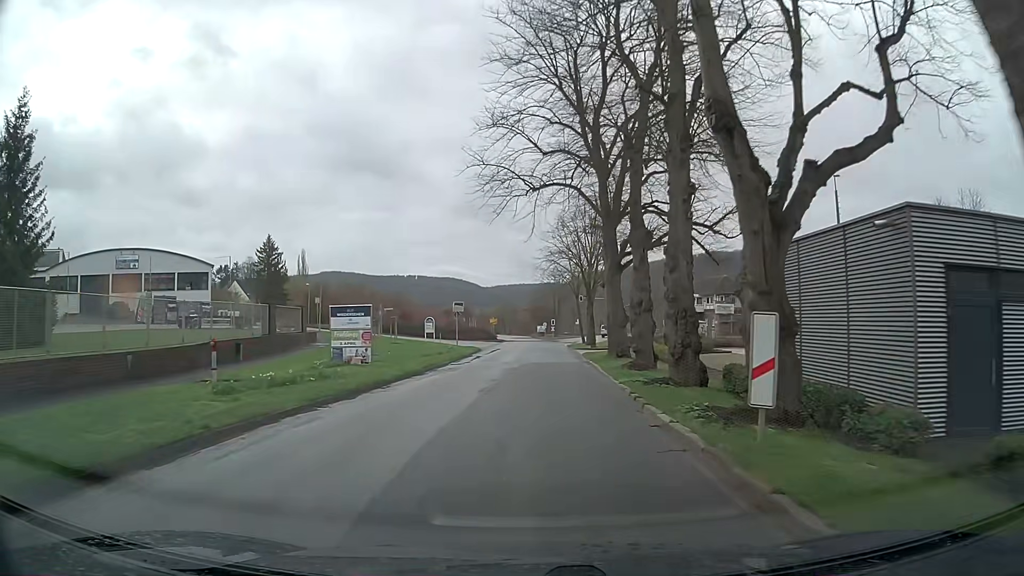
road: tertiary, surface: asphalt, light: Day
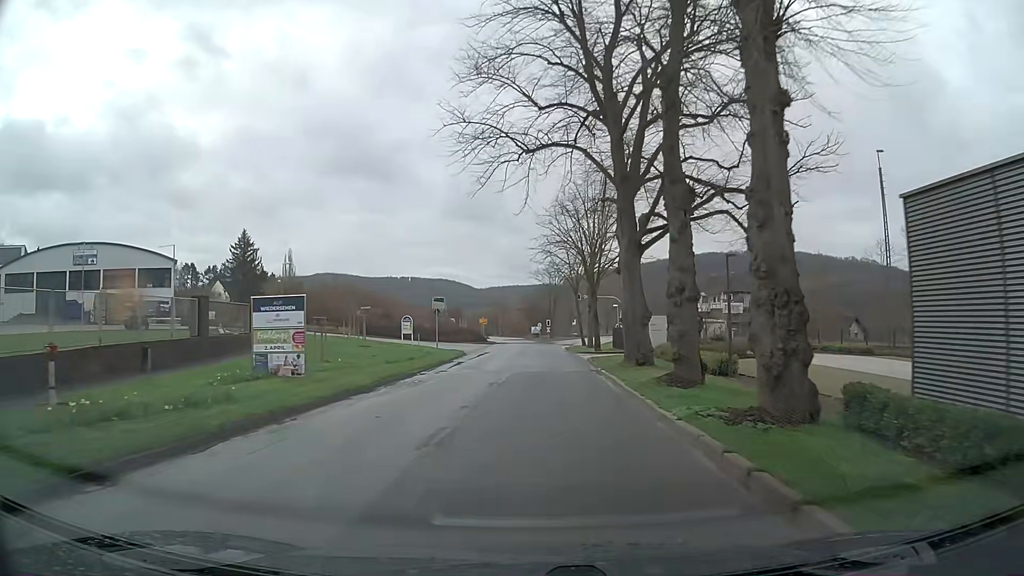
(+0.1, +7.6) m; 0°
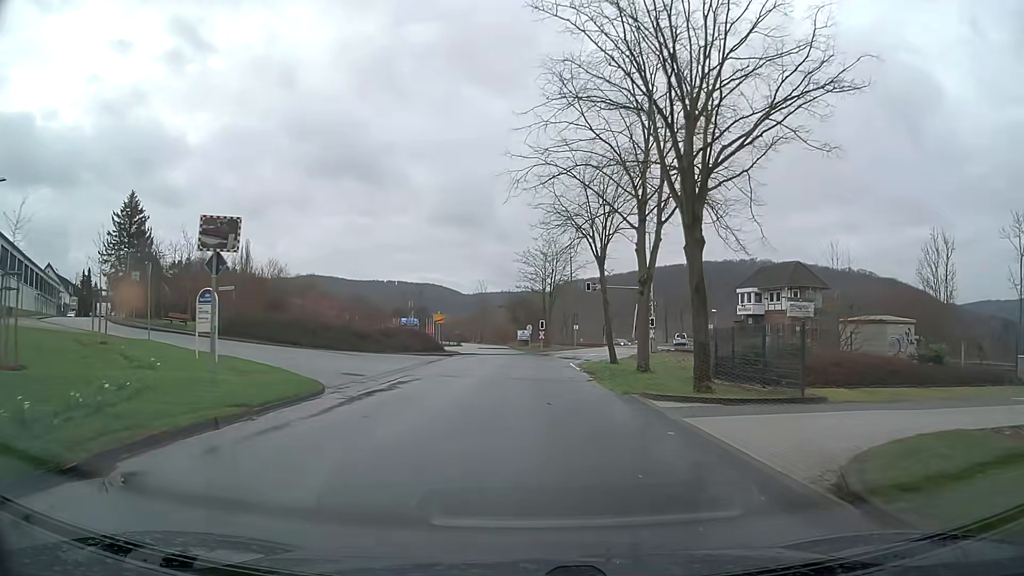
(+0.4, +28.9) m; +1°
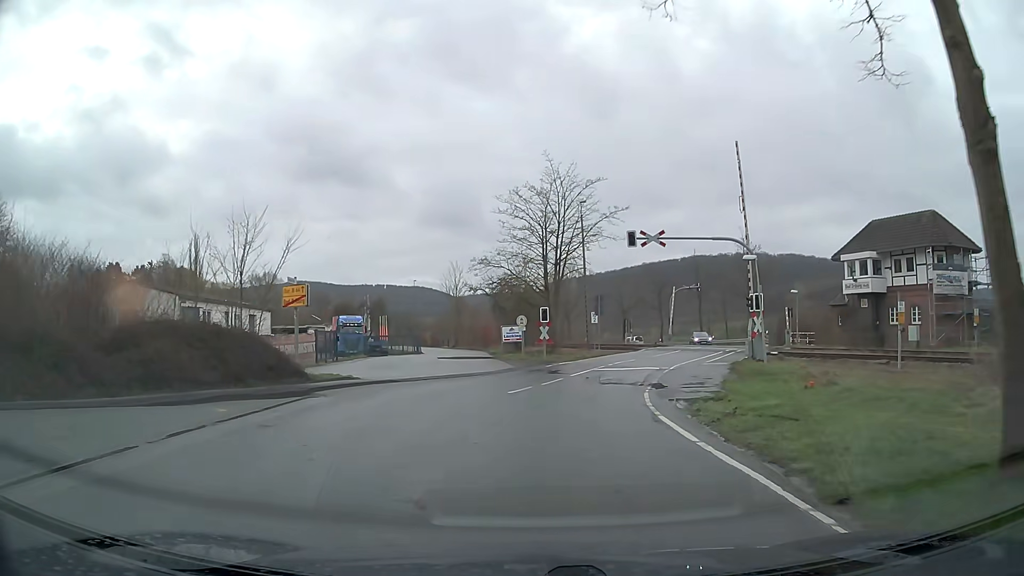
(0.0, +28.4) m; +1°
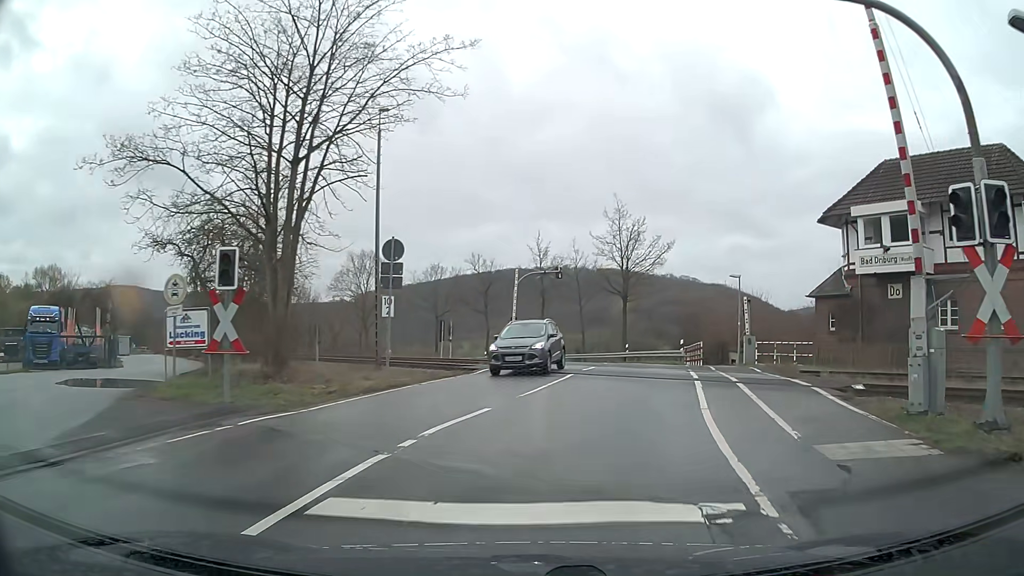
(+2.6, +24.3) m; +15°
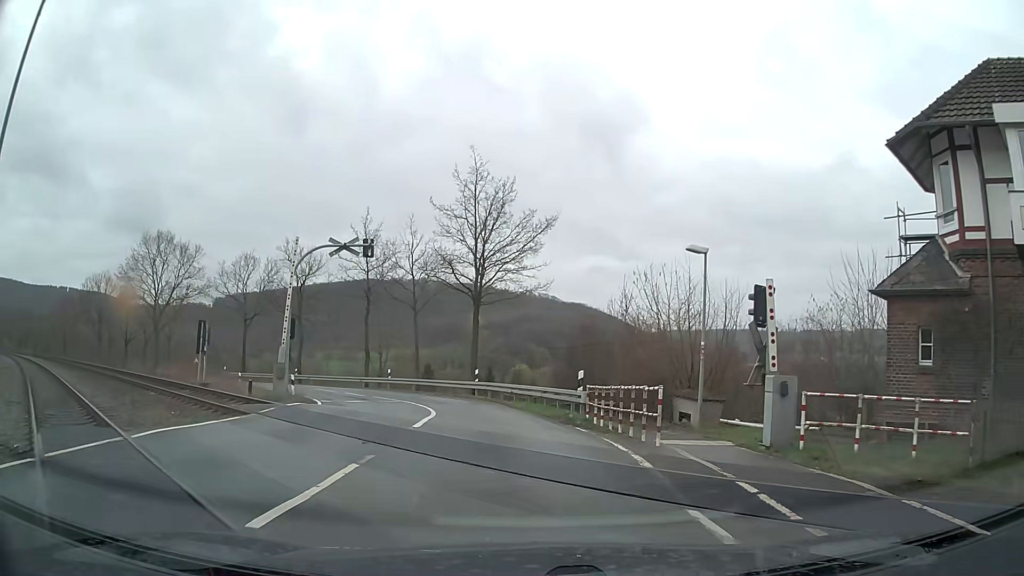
(+2.8, +17.6) m; +14°
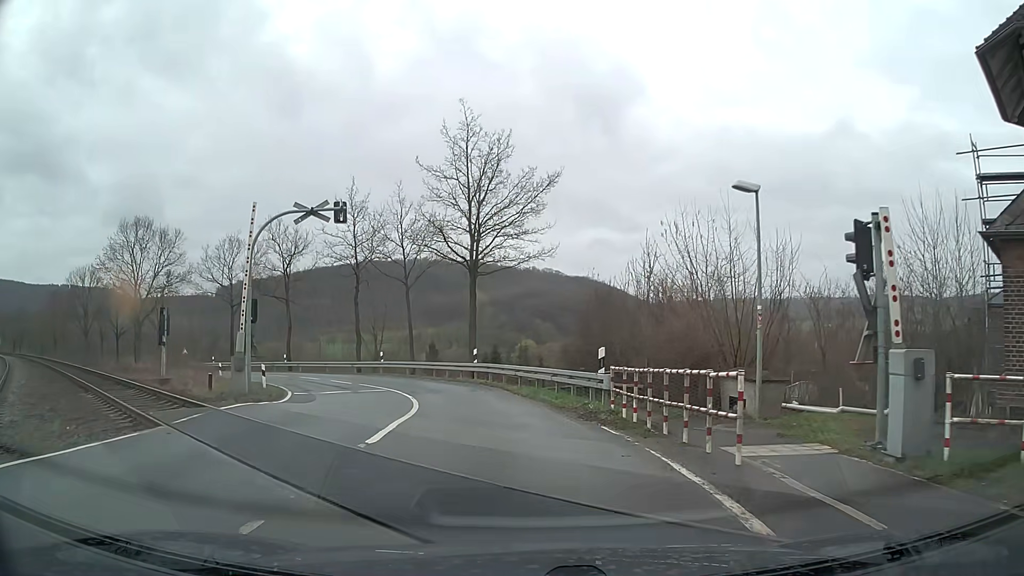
(0.0, +4.2) m; 0°
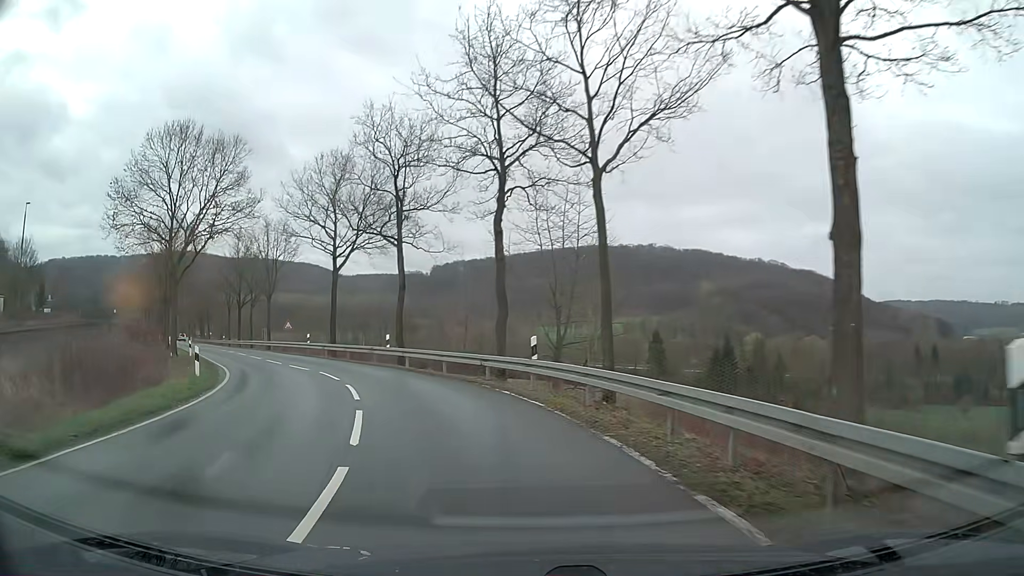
(-3.7, +24.8) m; -20°
(-1, +10) (-4, +20) (-8, +29) (-13, +37) (-18, +46) (-24, +54) (-29, +62) (-35, +71) (-40, +79) (-45, +88) m
